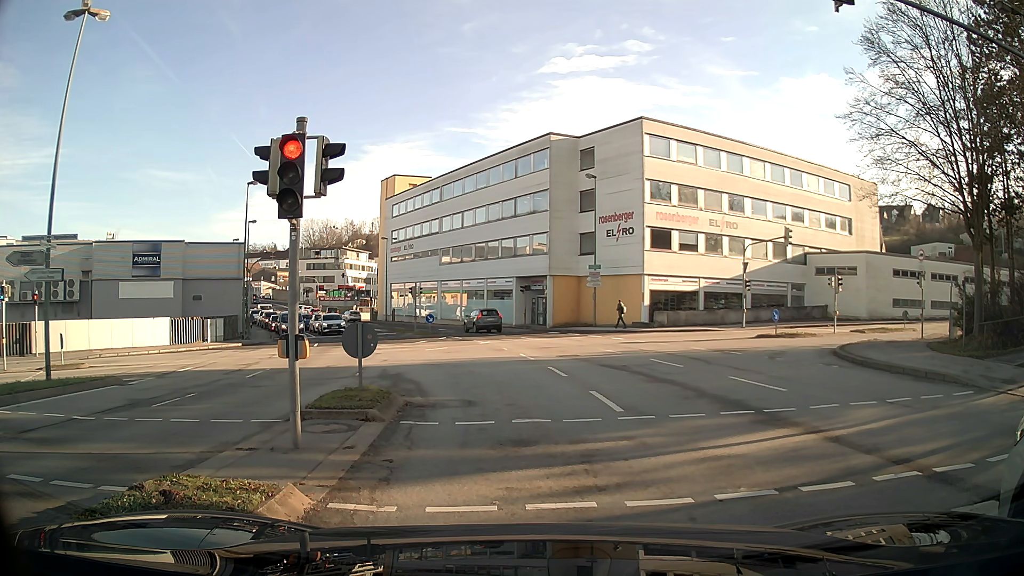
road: tertiary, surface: asphalt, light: Day
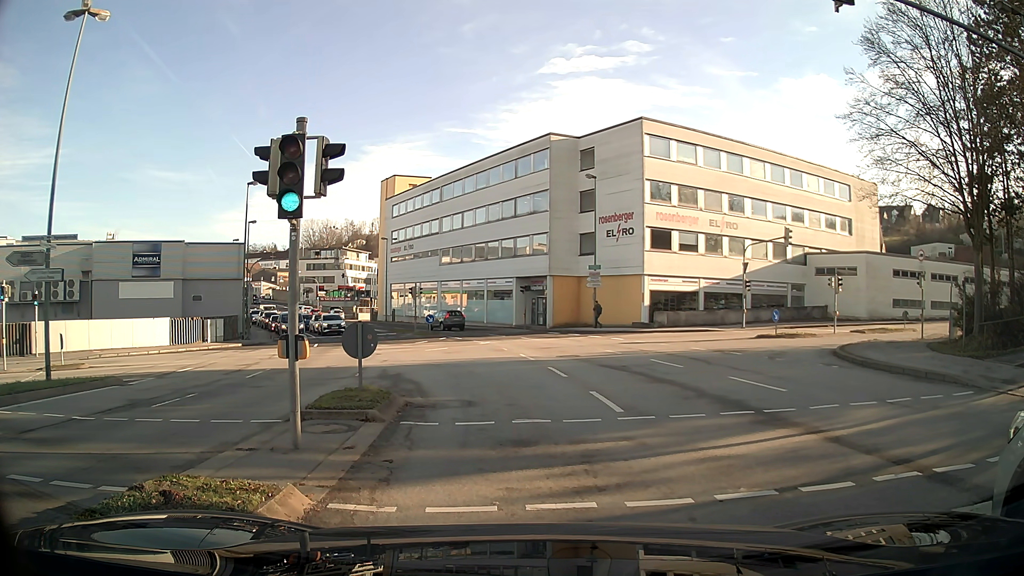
(0.0, 0.0) m; 0°
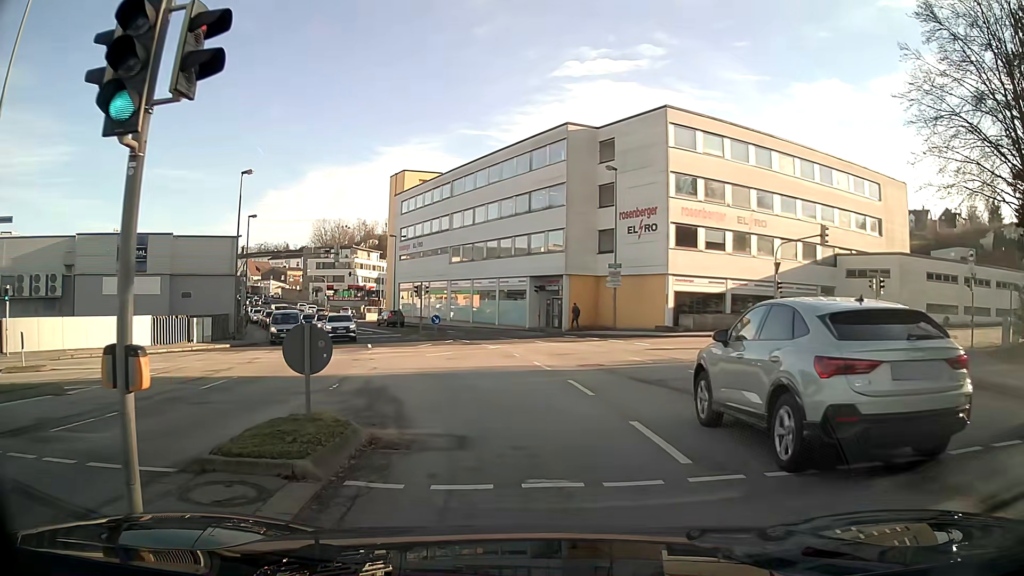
(0.0, +3.6) m; -1°
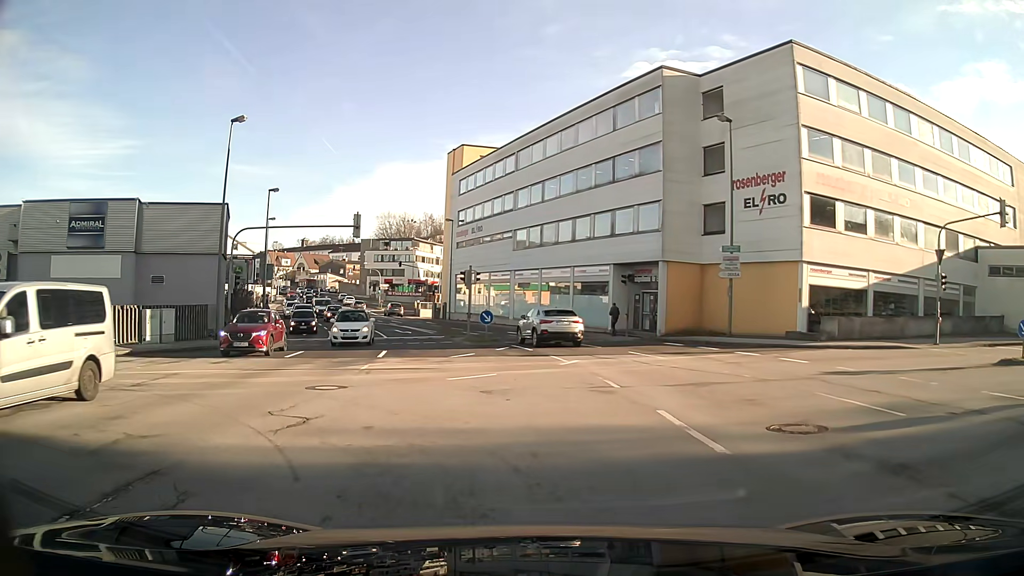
(-0.6, +11.0) m; -6°
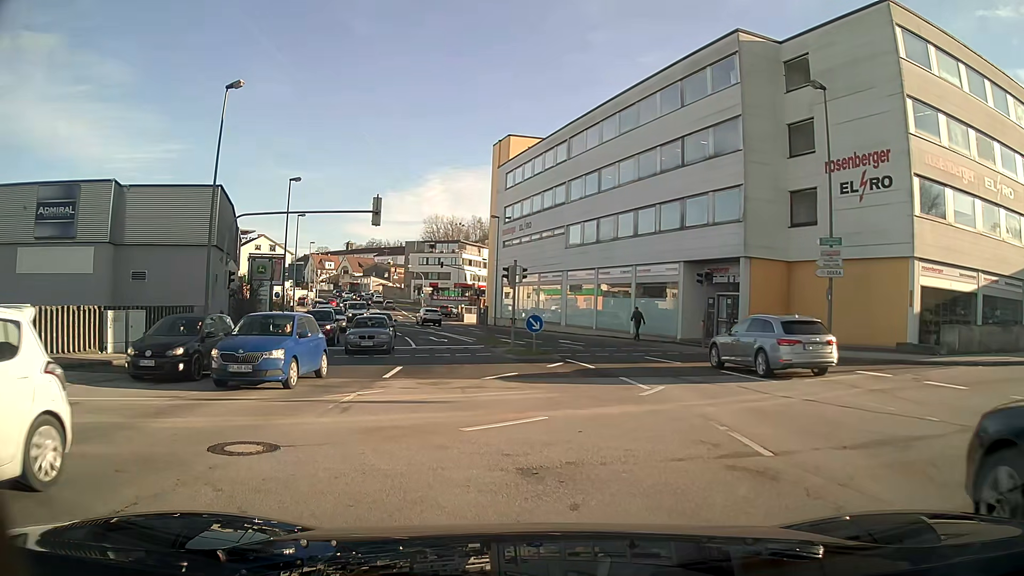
(-0.2, +5.6) m; -3°
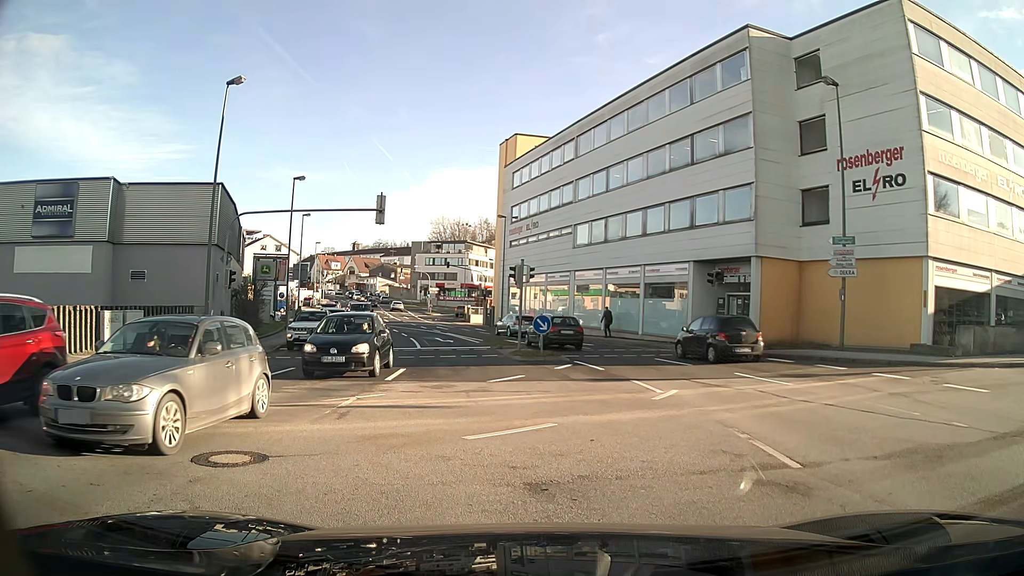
(0.0, +0.6) m; 0°
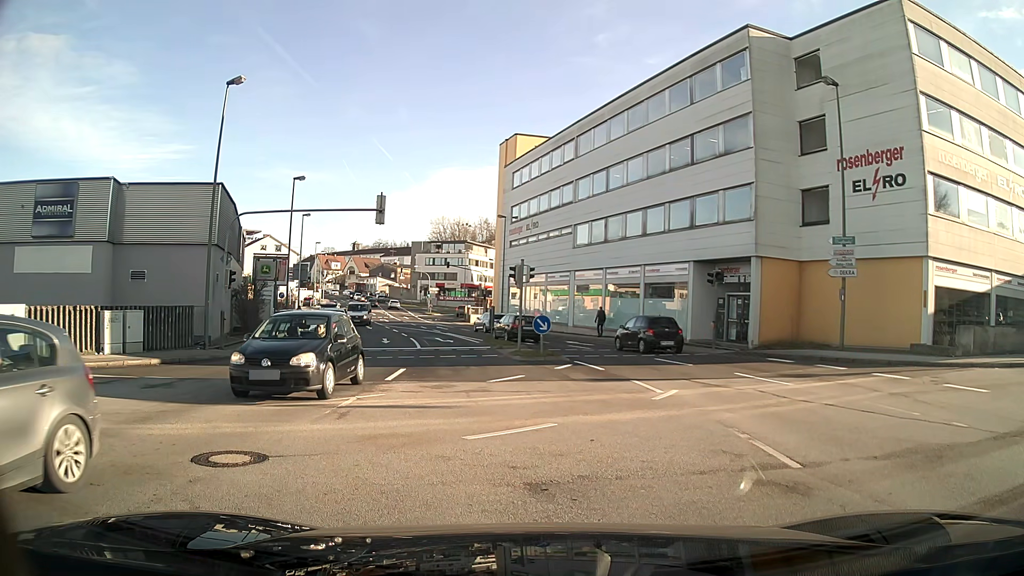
(0.0, 0.0) m; 0°
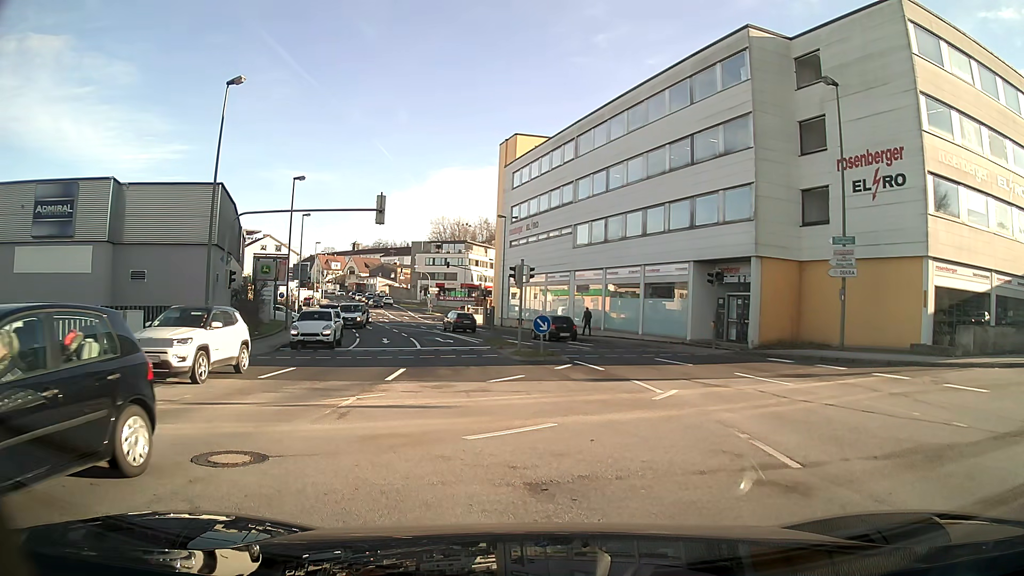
(0.0, 0.0) m; 0°
